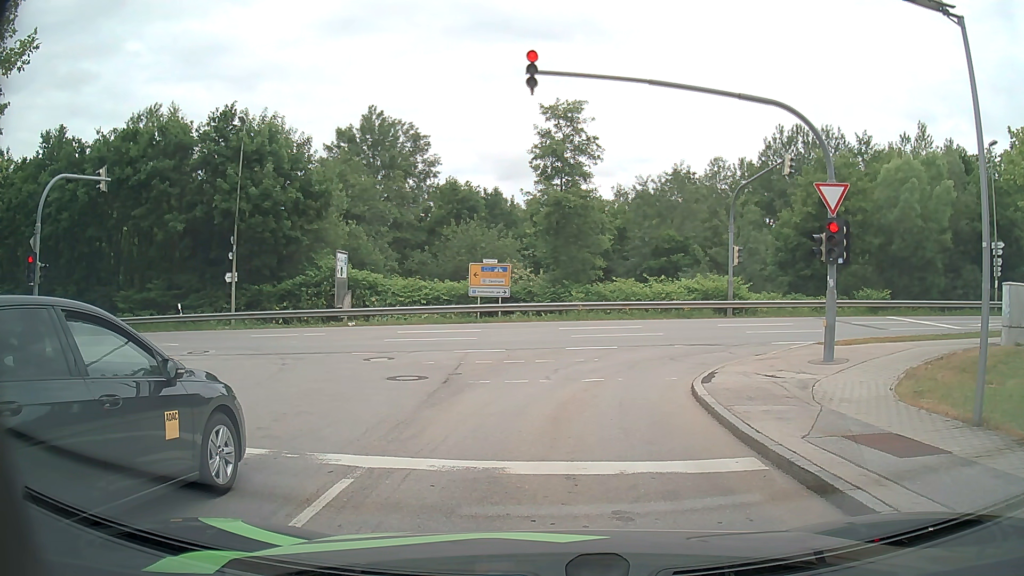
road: residential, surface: asphalt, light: Day
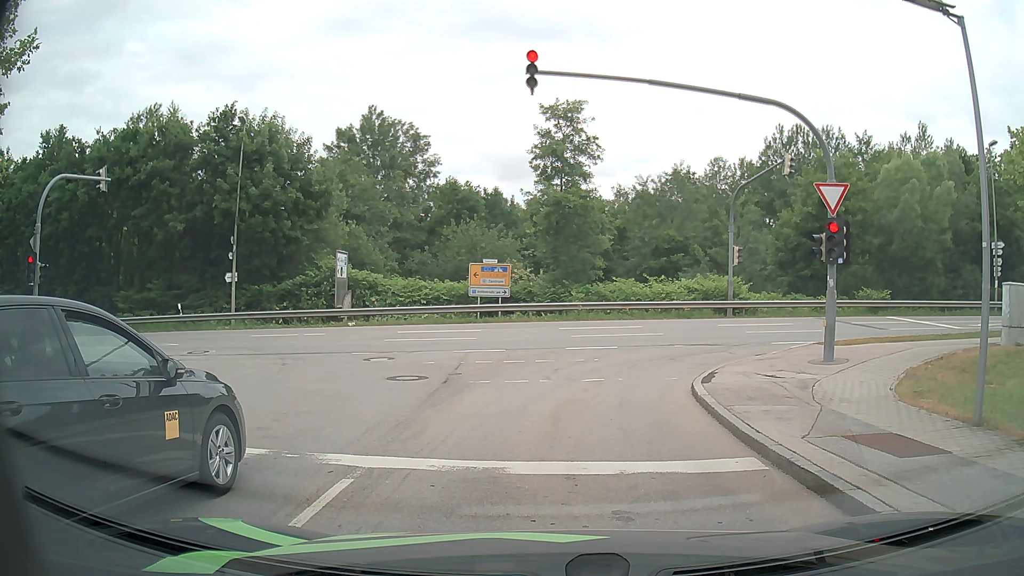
(0.0, 0.0) m; 0°
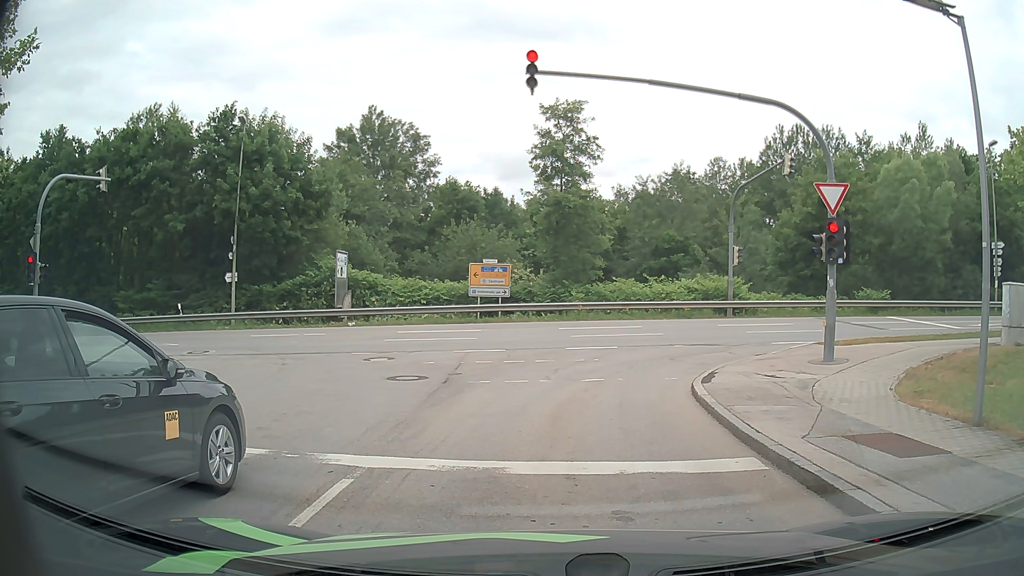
(0.0, 0.0) m; 0°
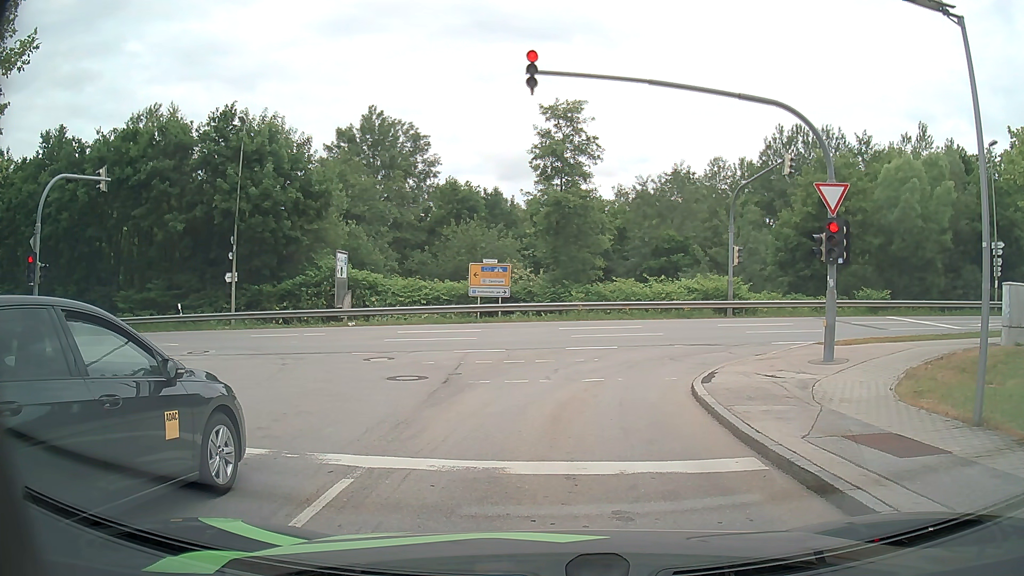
(0.0, 0.0) m; 0°
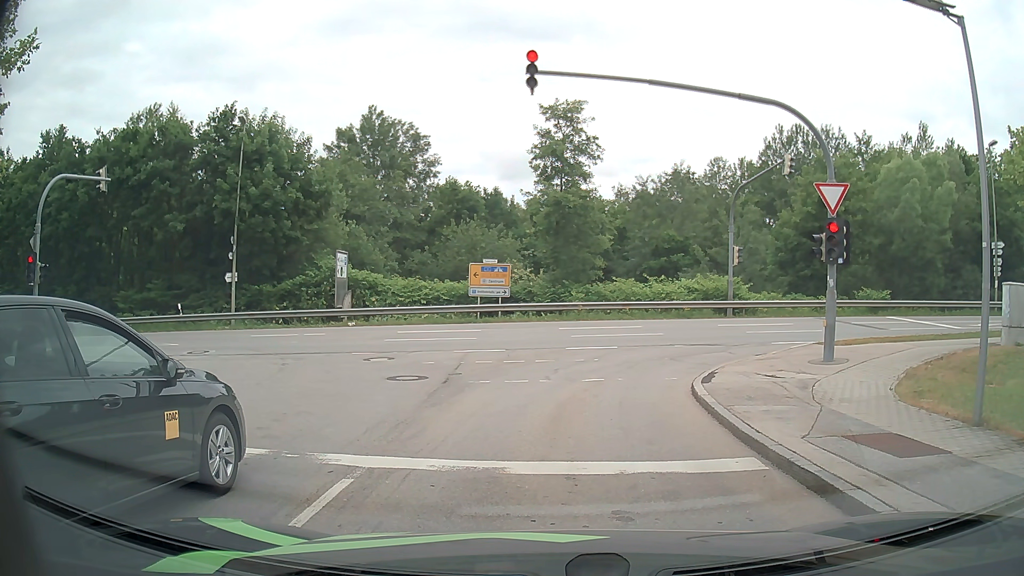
(0.0, 0.0) m; 0°
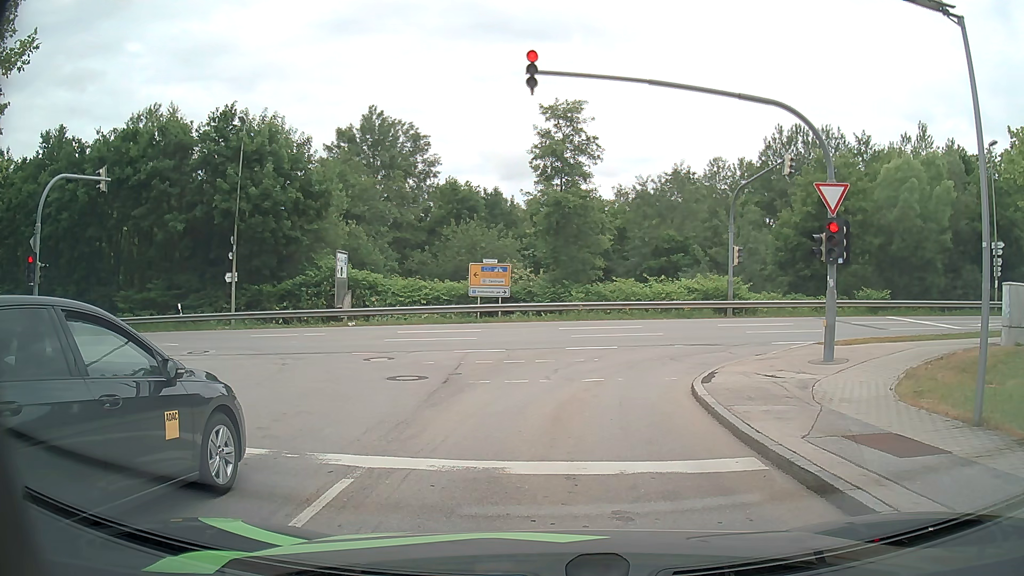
(0.0, 0.0) m; 0°
